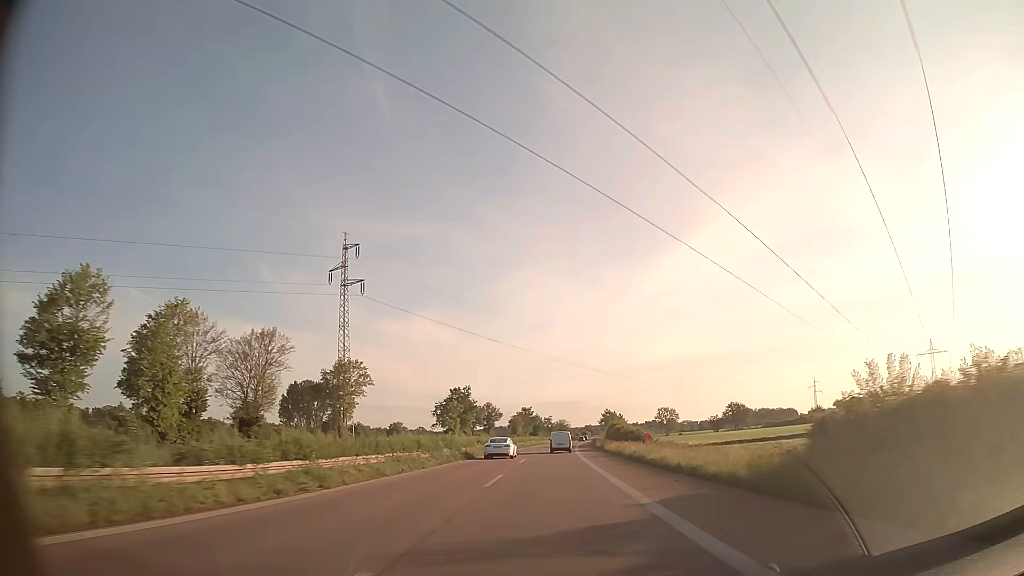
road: trunk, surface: asphalt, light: Day
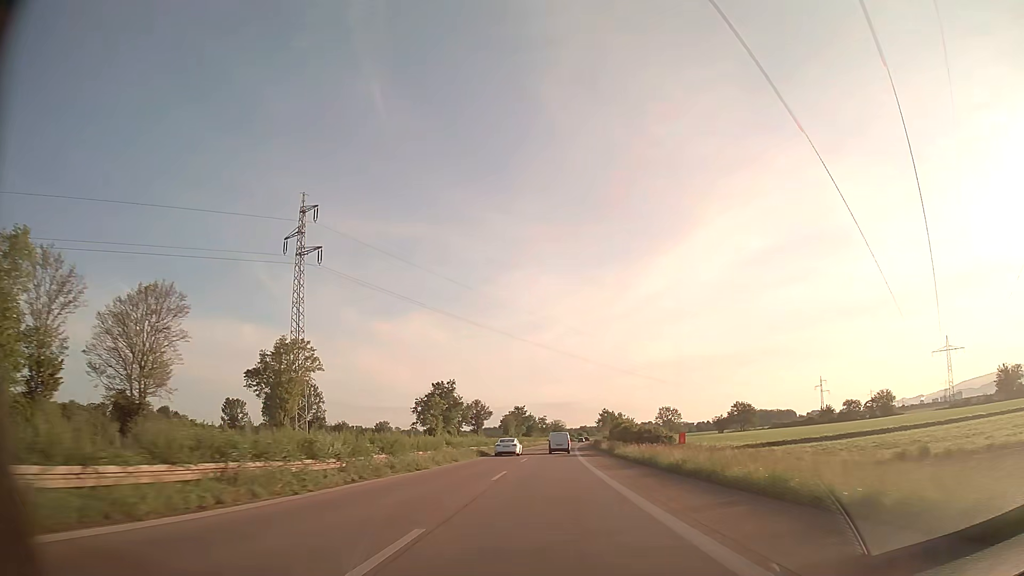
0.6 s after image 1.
(+0.1, +14.9) m; +1°
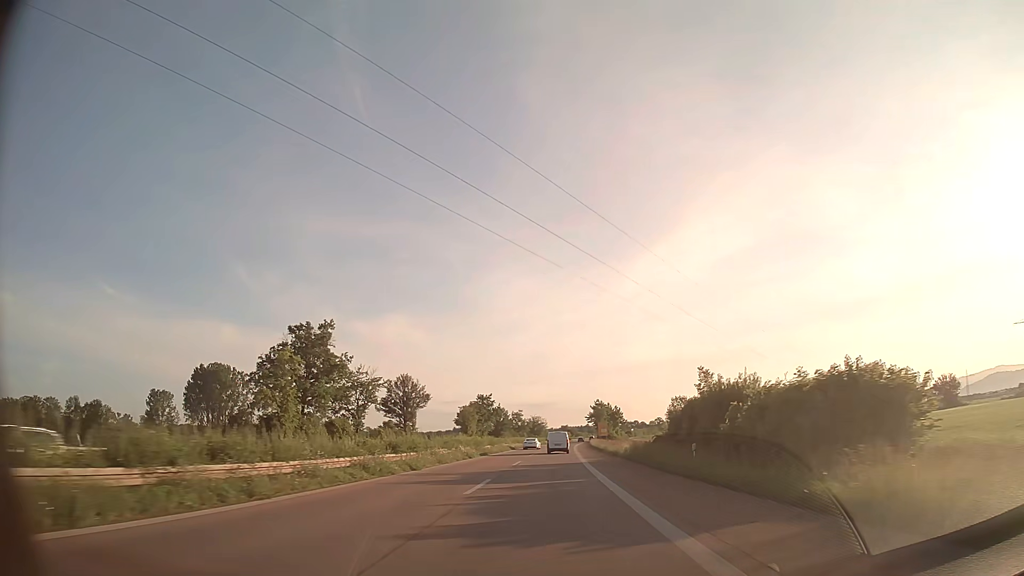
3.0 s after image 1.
(+0.9, +60.0) m; +2°
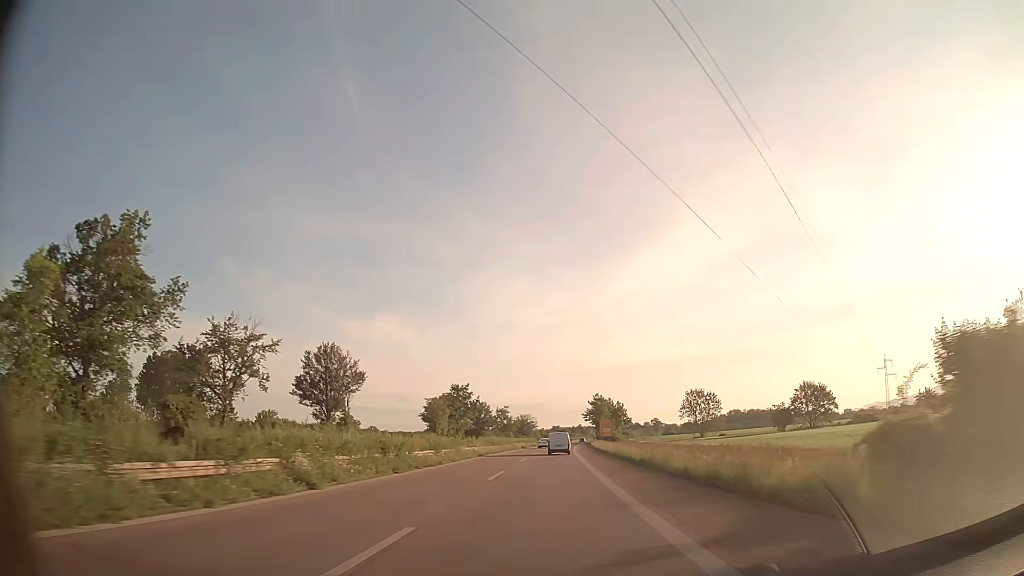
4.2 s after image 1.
(+0.2, +30.4) m; +1°
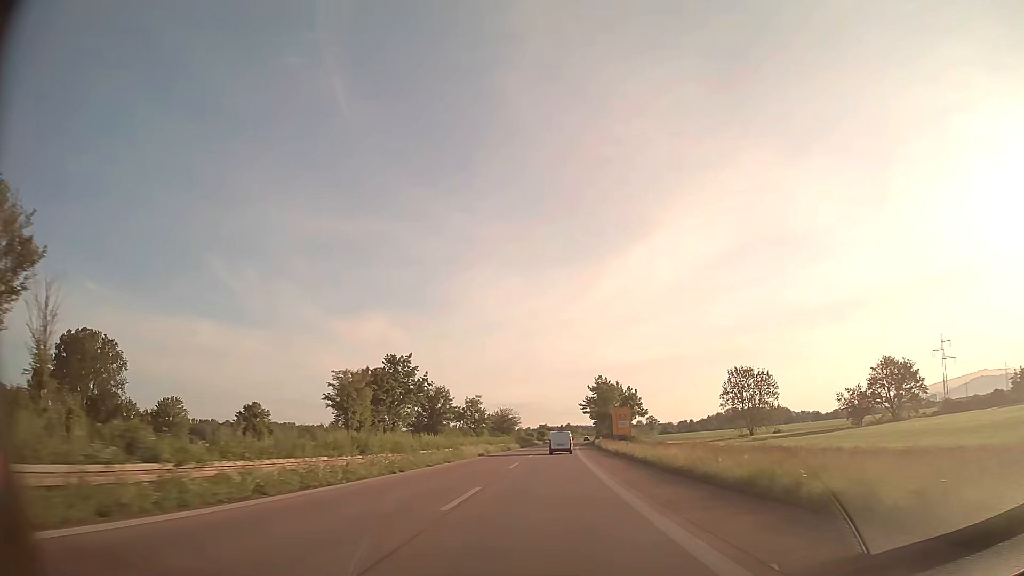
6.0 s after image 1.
(+0.5, +46.3) m; +1°
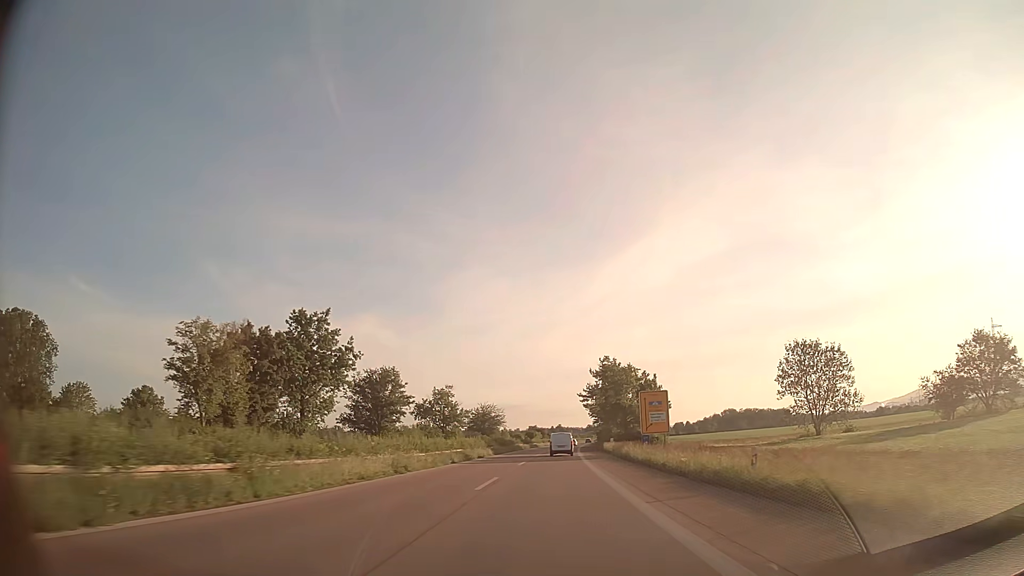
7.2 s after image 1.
(+0.2, +31.1) m; +1°
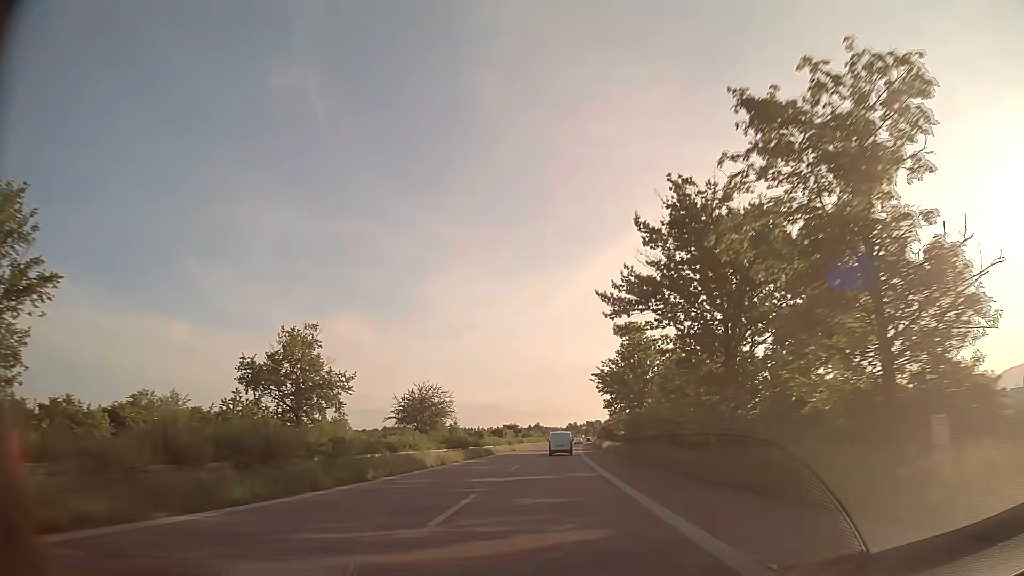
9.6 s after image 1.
(+1.0, +62.4) m; +2°
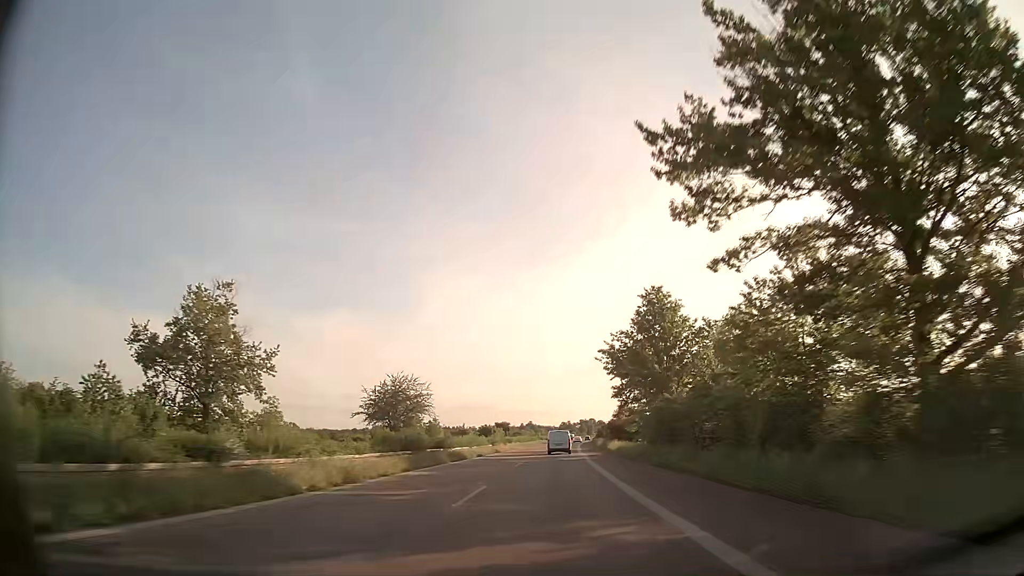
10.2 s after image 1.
(+0.1, +15.6) m; +1°
(0, +10) (0, +20) (0, +30) (+1, +40) (+1, +50) (+1, +60) (+1, +70) (+2, +80) (+2, +90) (+3, +100) m
